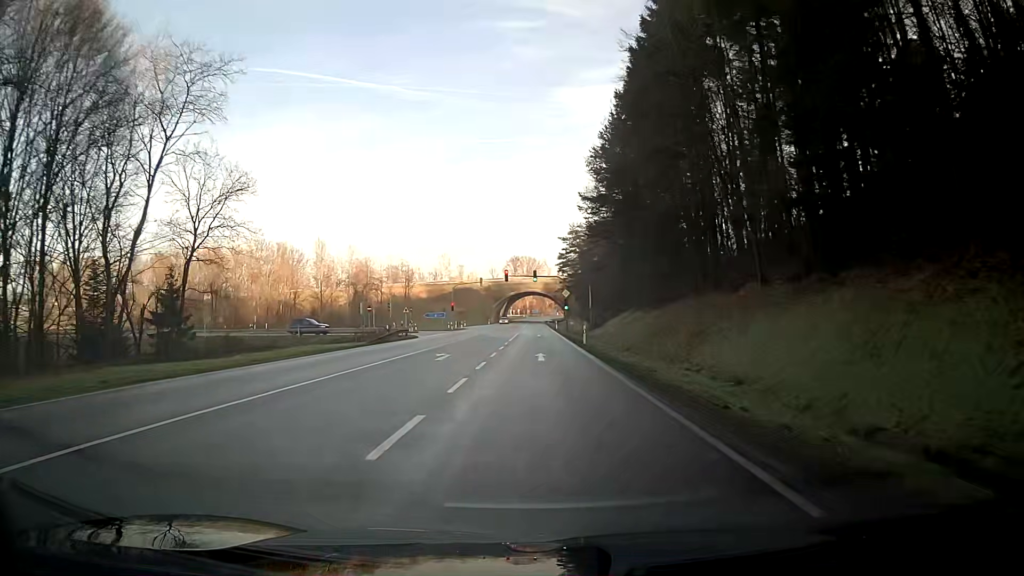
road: secondary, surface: asphalt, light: Day
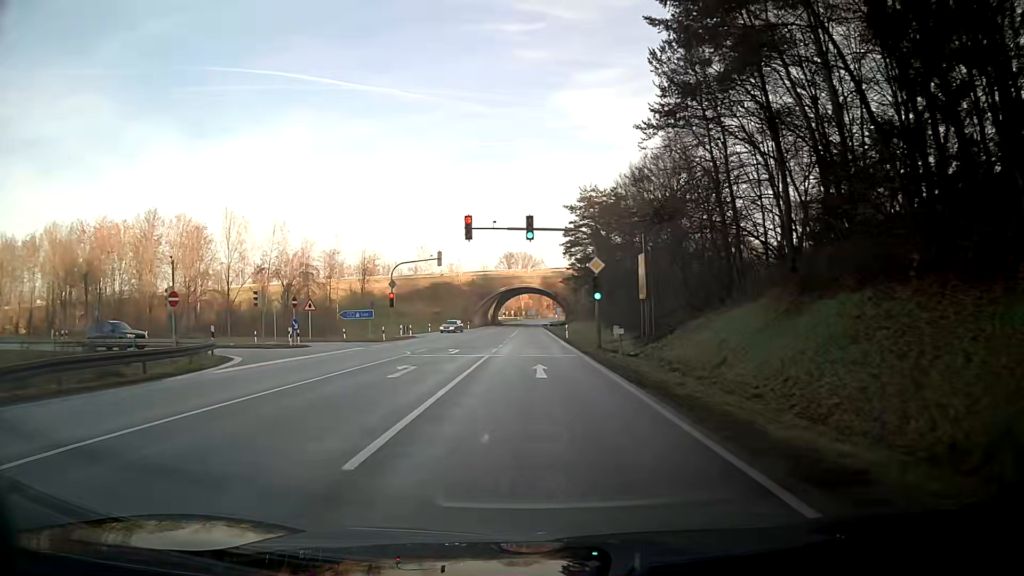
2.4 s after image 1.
(+0.5, +36.5) m; +1°
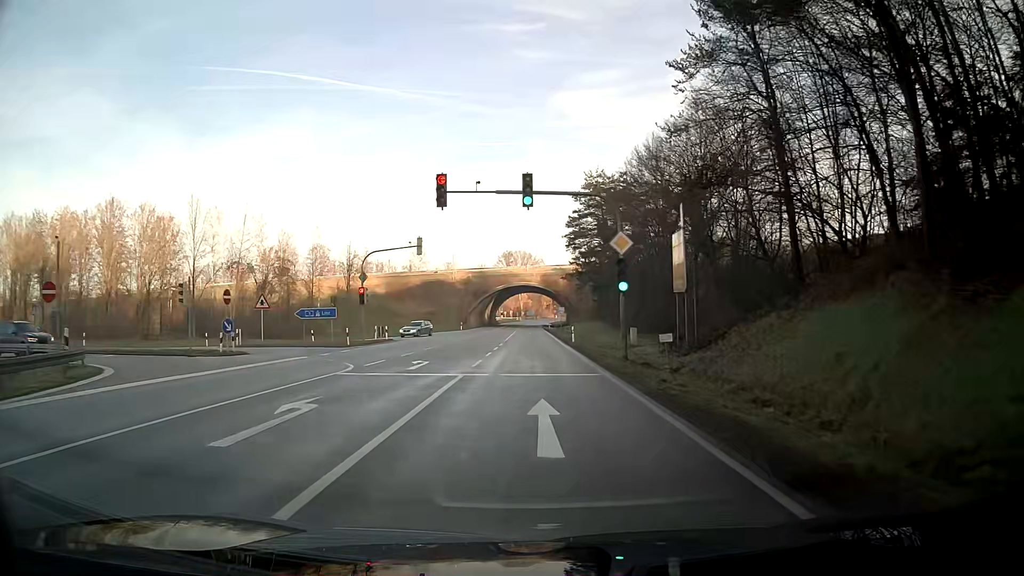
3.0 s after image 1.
(0.0, +9.2) m; 0°
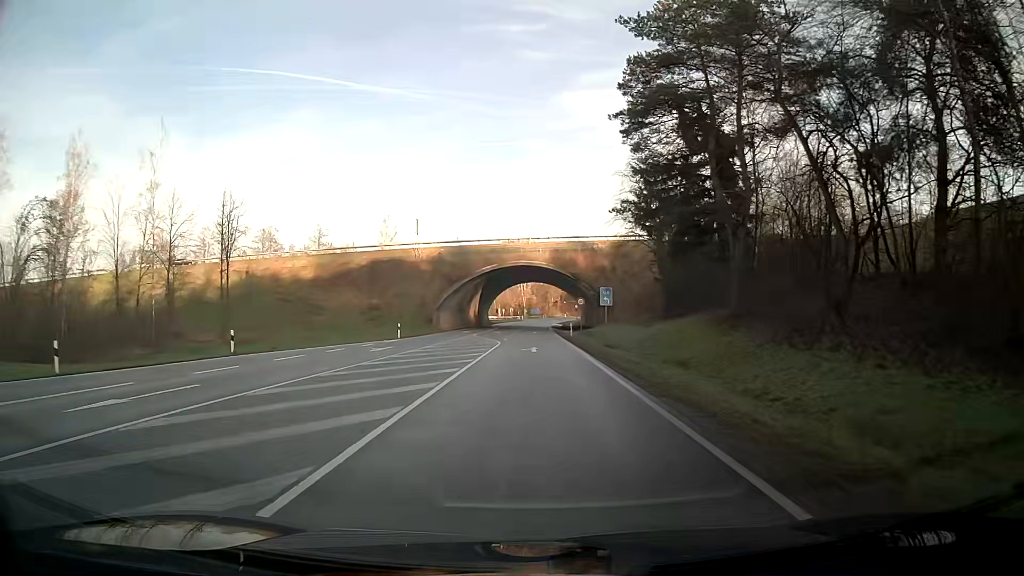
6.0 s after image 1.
(0.0, +46.3) m; 0°
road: primary
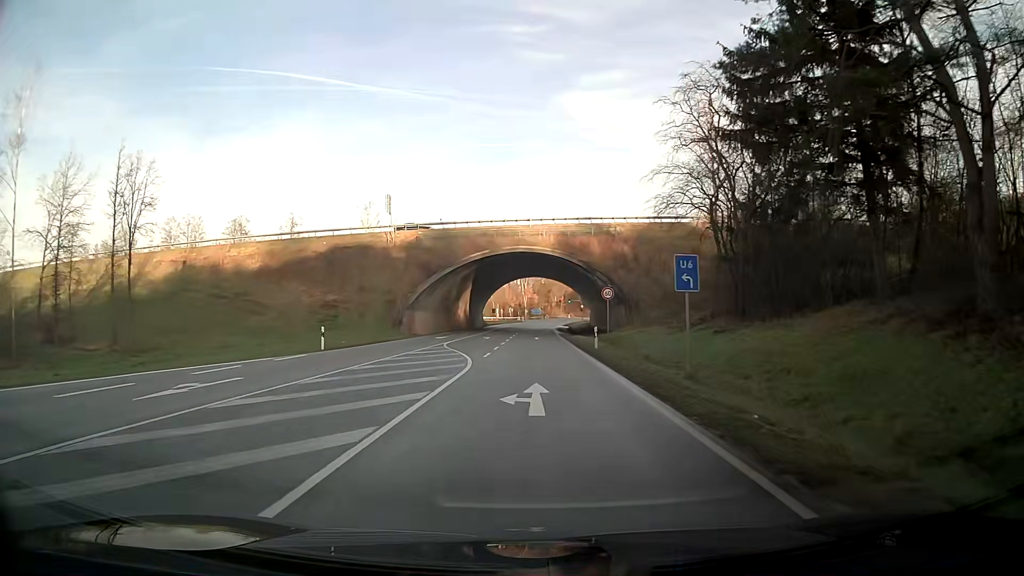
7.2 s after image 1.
(0.0, +18.1) m; 0°
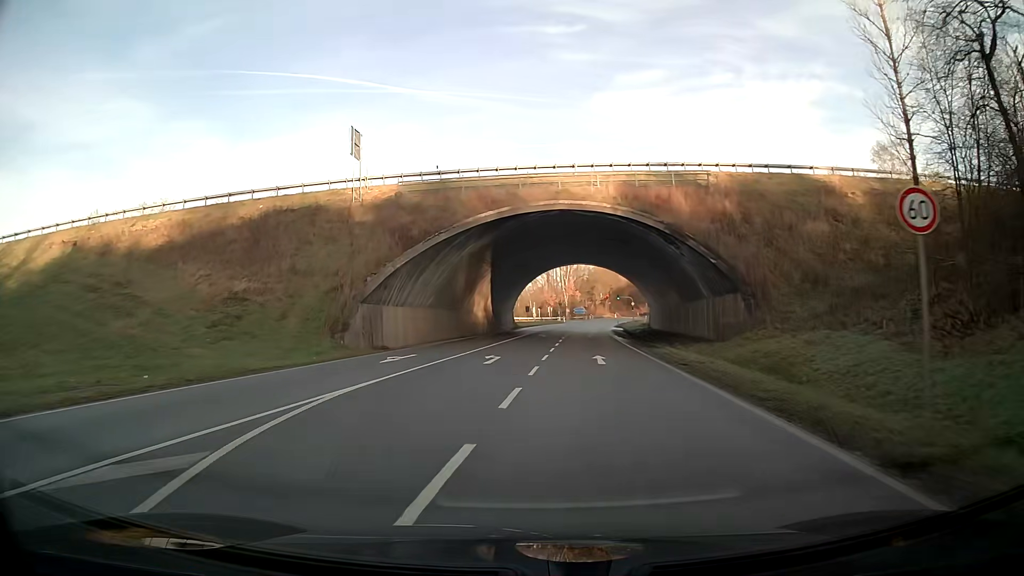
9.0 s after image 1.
(-0.7, +26.1) m; -4°
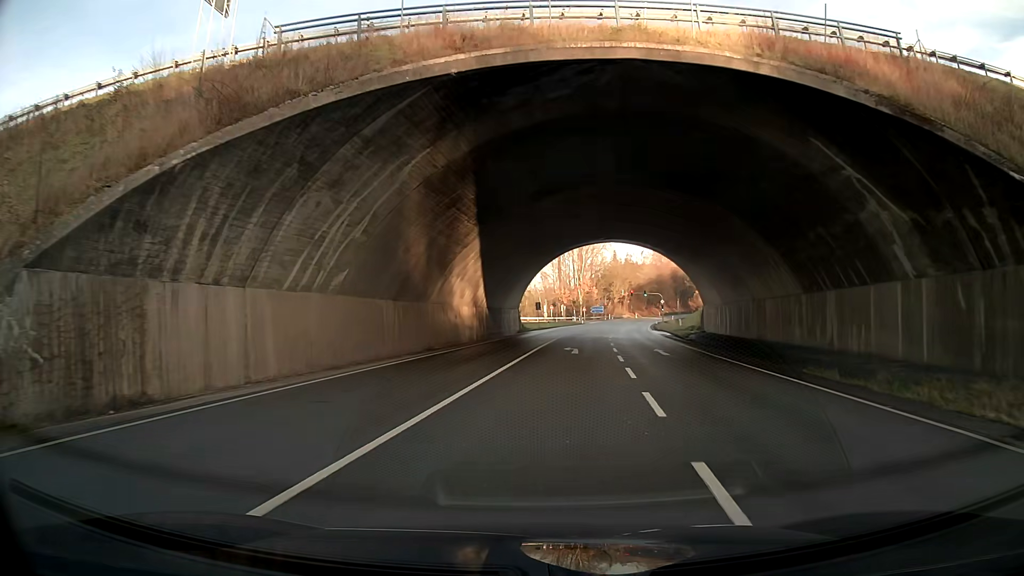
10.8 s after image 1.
(-0.1, +24.8) m; +1°
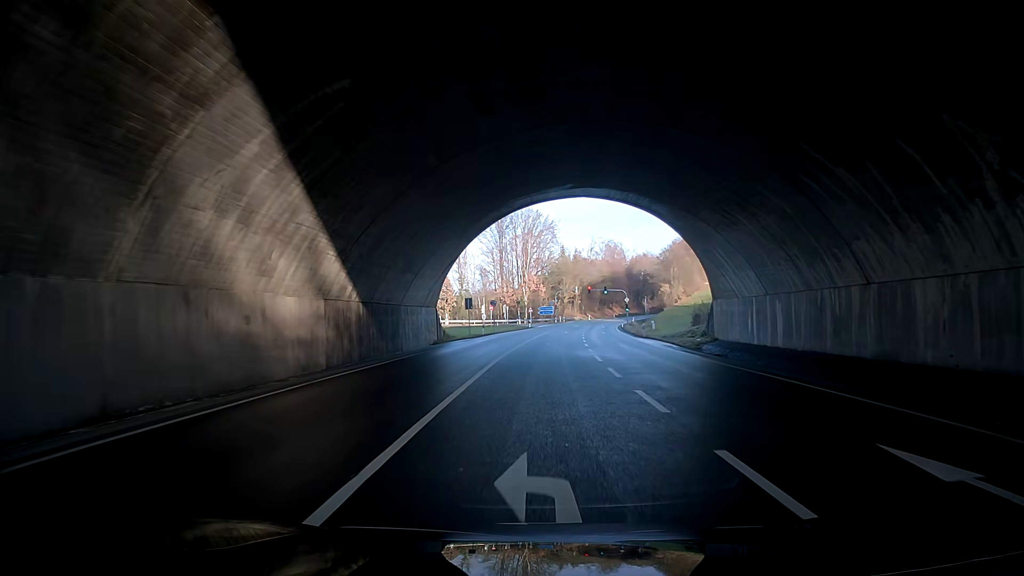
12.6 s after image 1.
(+1.3, +23.5) m; +7°
(0, +10) (+1, +20) (+2, +30) (+2, +40) (+2, +50) (+2, +60) (+3, +70) (+3, +80) (+4, +90) (+5, +100) m
